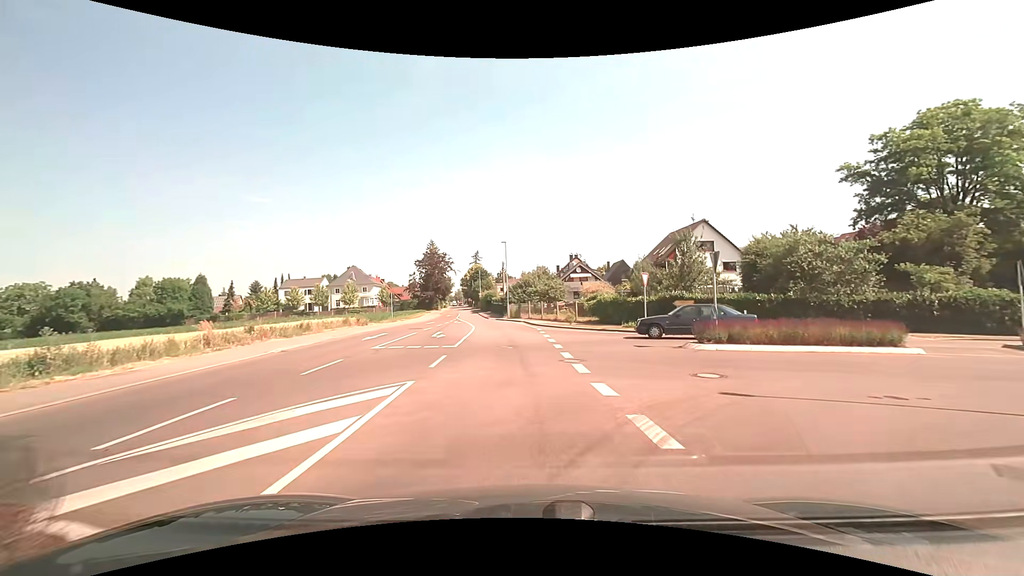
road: secondary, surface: asphalt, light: Day
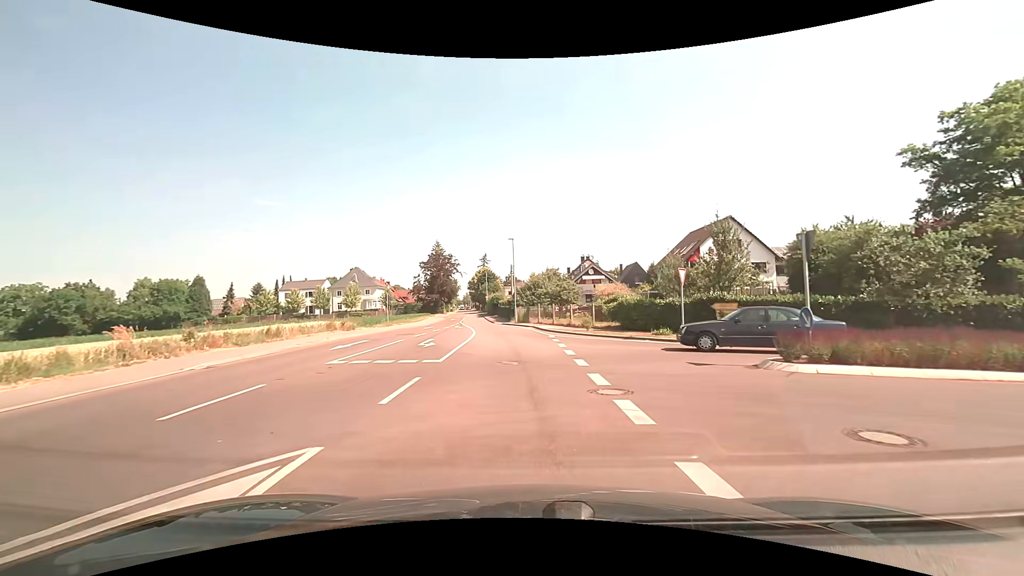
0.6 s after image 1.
(-0.1, +4.9) m; -1°
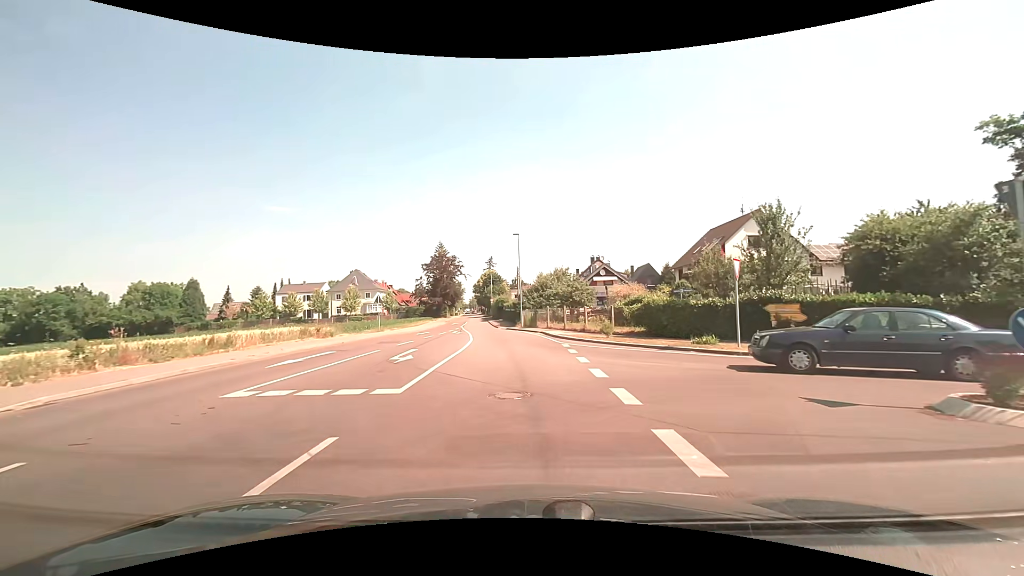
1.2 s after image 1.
(0.0, +5.0) m; -1°
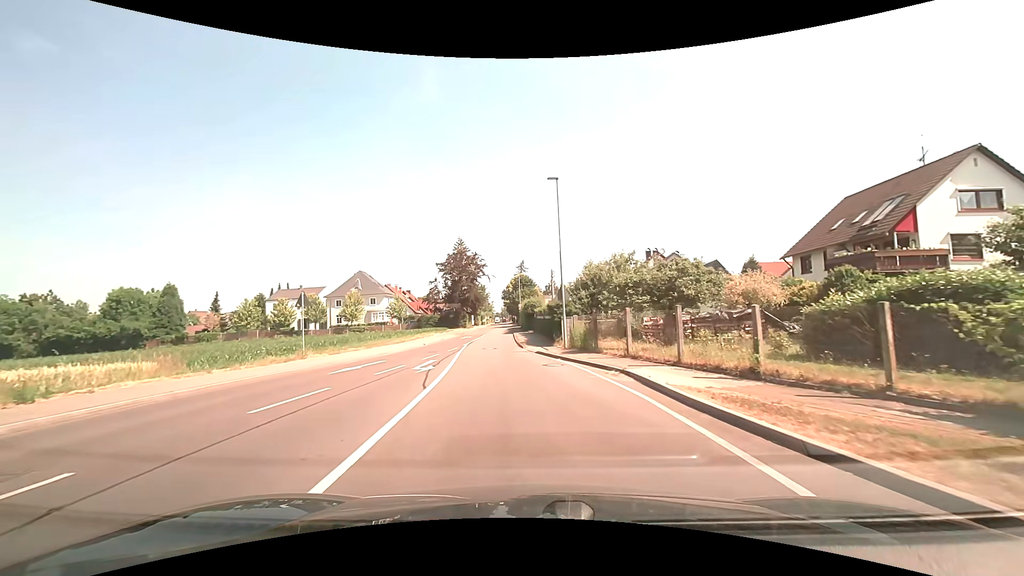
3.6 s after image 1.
(-0.6, +19.7) m; -4°
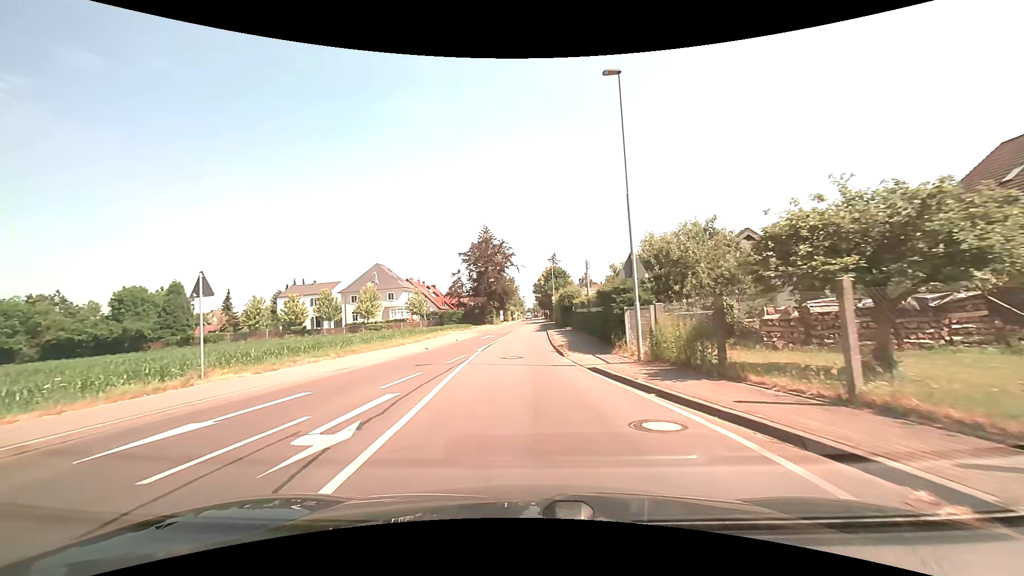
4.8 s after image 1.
(-0.3, +9.6) m; -4°
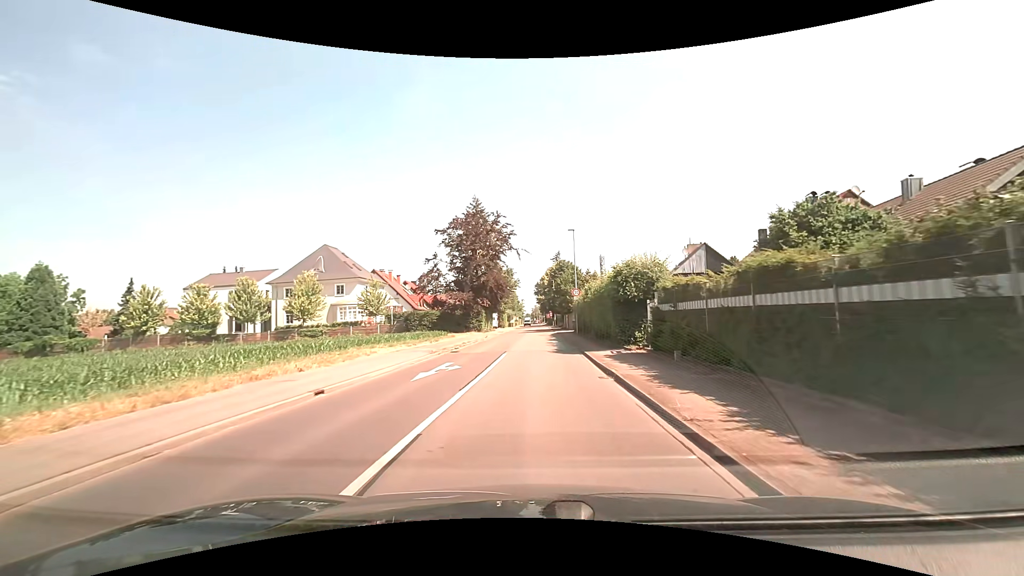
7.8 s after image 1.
(-0.6, +23.6) m; +1°
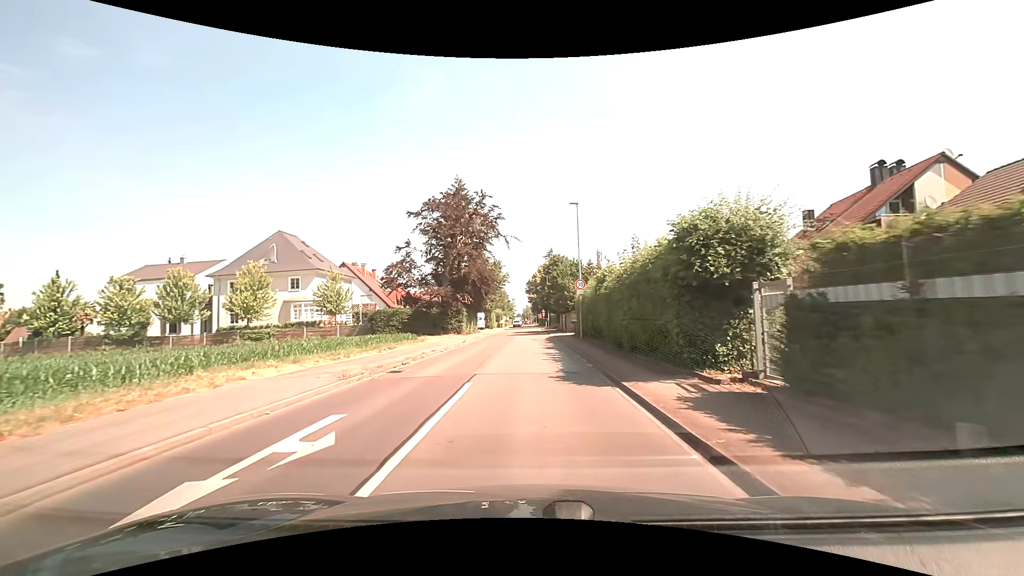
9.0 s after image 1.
(+0.1, +9.1) m; +1°
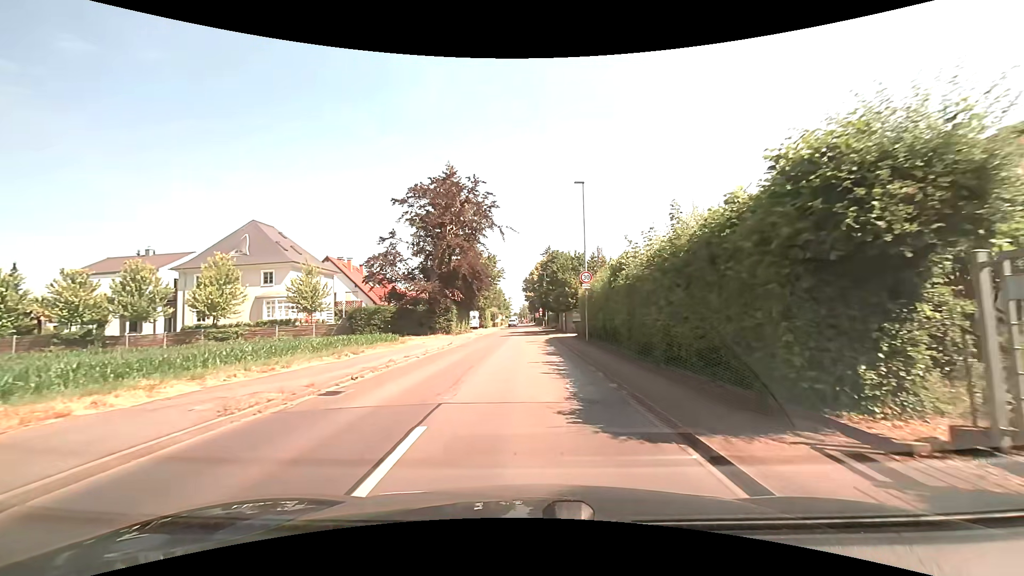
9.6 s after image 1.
(0.0, +4.5) m; 0°
